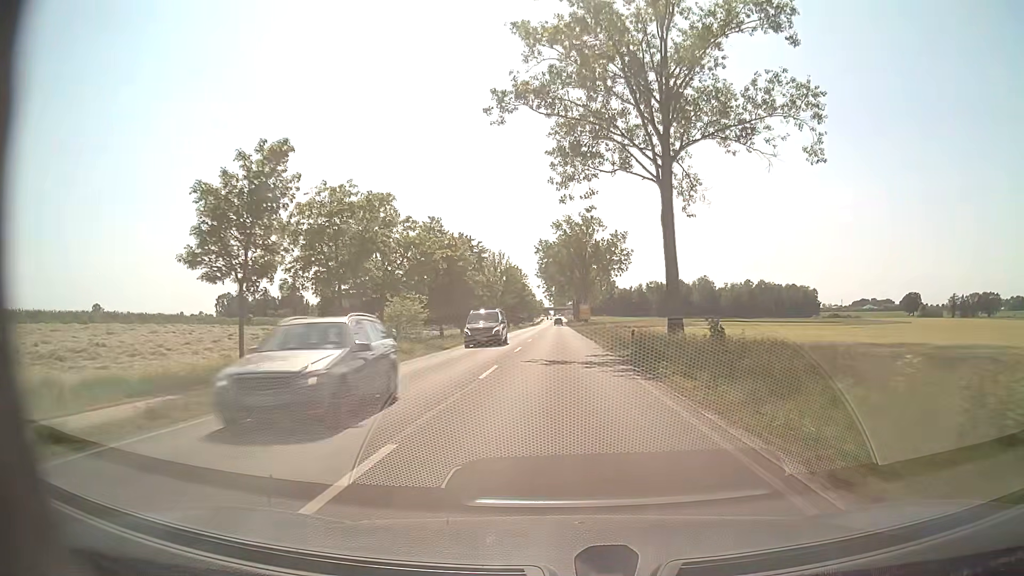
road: primary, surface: asphalt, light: Day
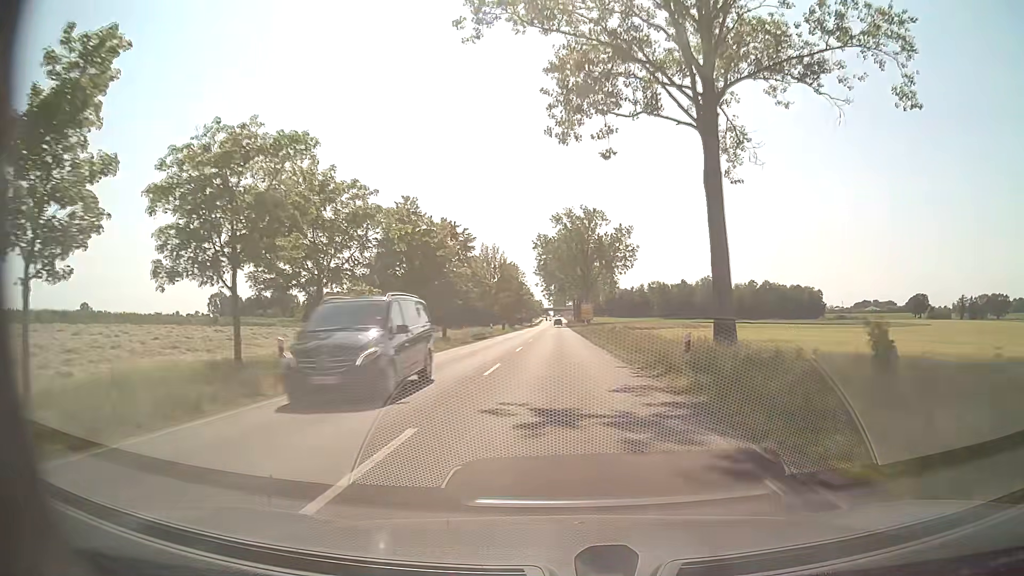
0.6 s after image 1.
(0.0, +10.9) m; 0°
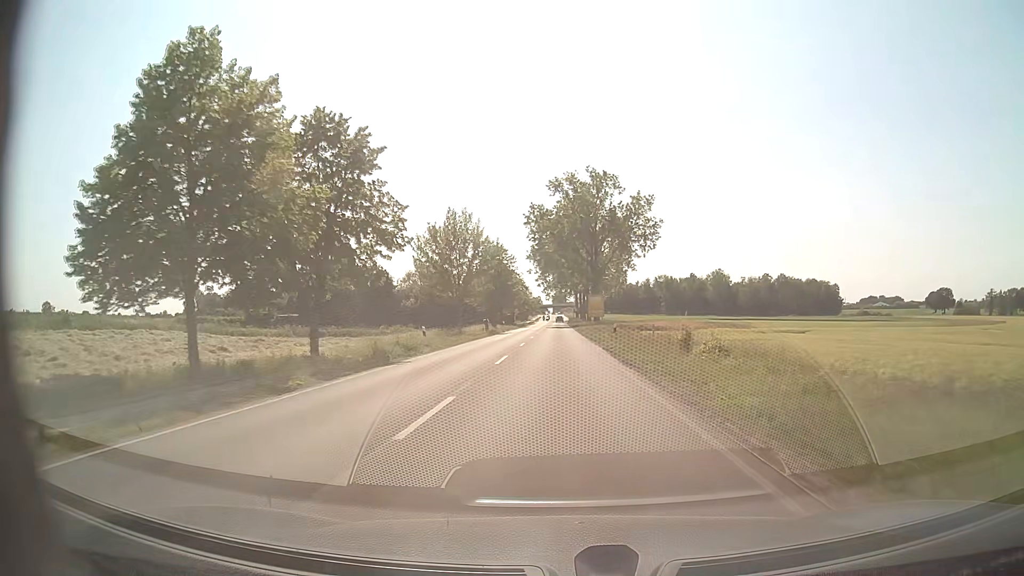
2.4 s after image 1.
(0.0, +32.8) m; 0°
(0, +10) (0, +20) (0, +30) (0, +40) (0, +50) (0, +60) (0, +70) (0, +80) (0, +90) (-1, +100) m
